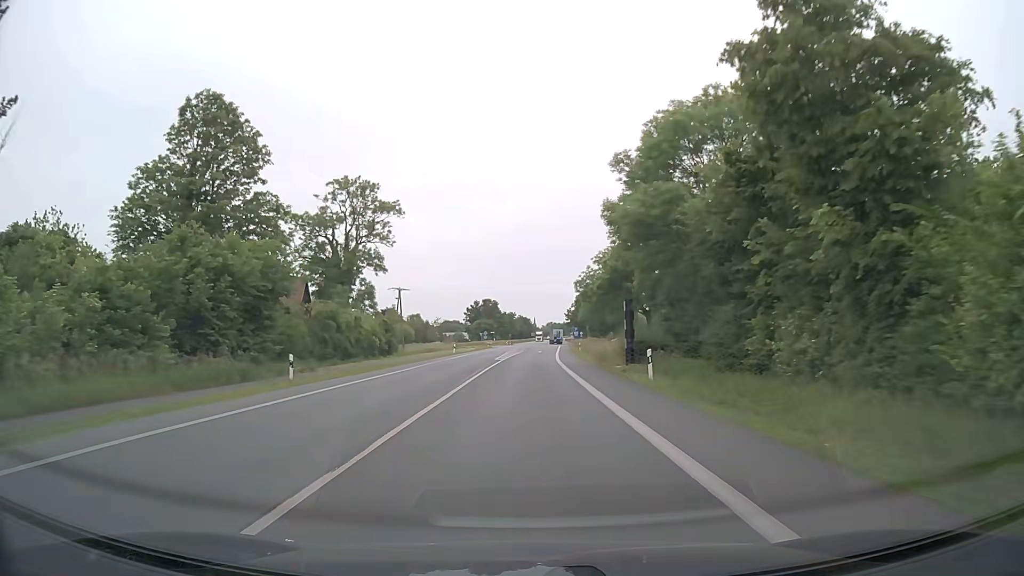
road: primary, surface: asphalt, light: Day
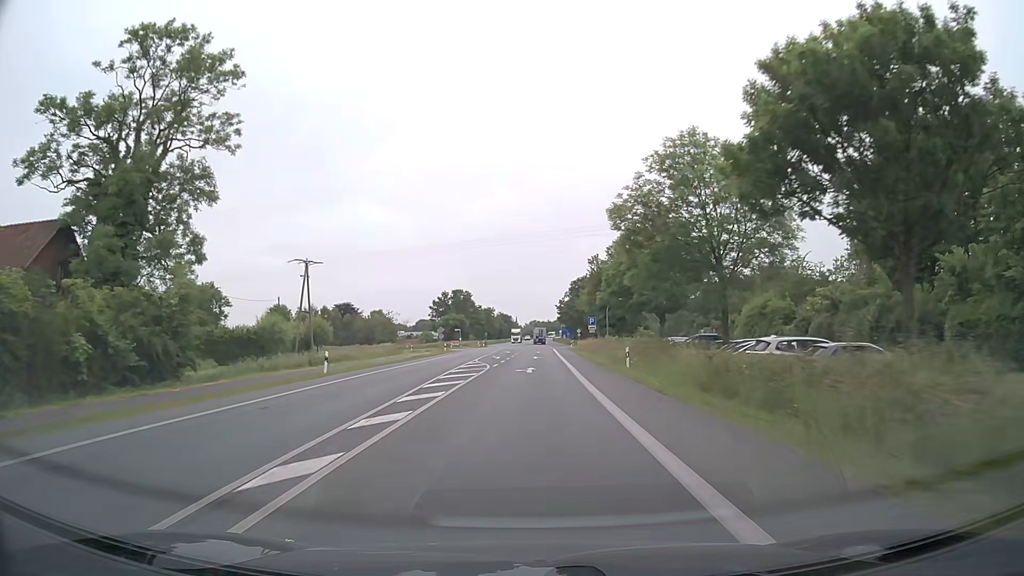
(-0.1, +43.1) m; +1°
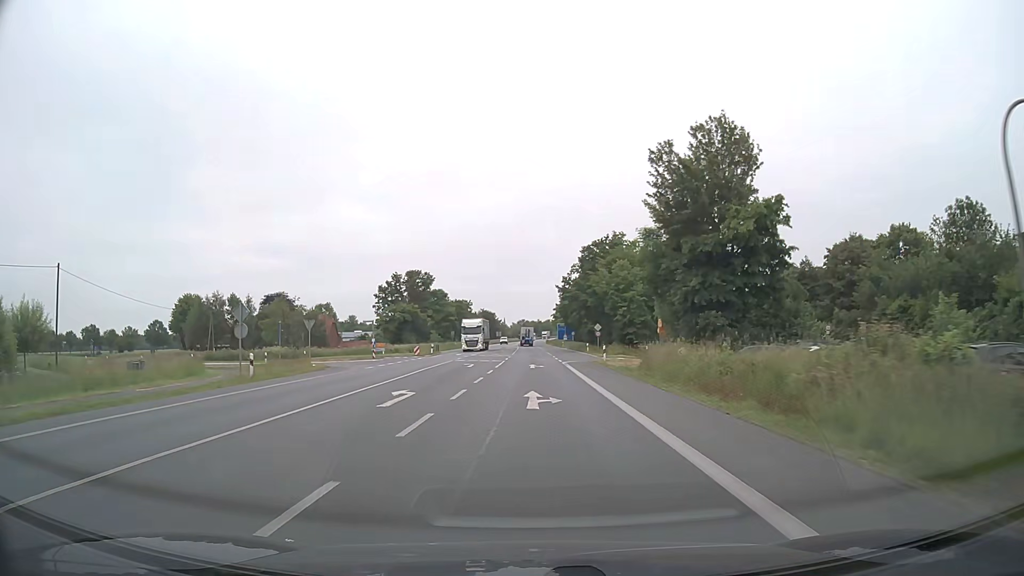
(+0.6, +54.0) m; +1°
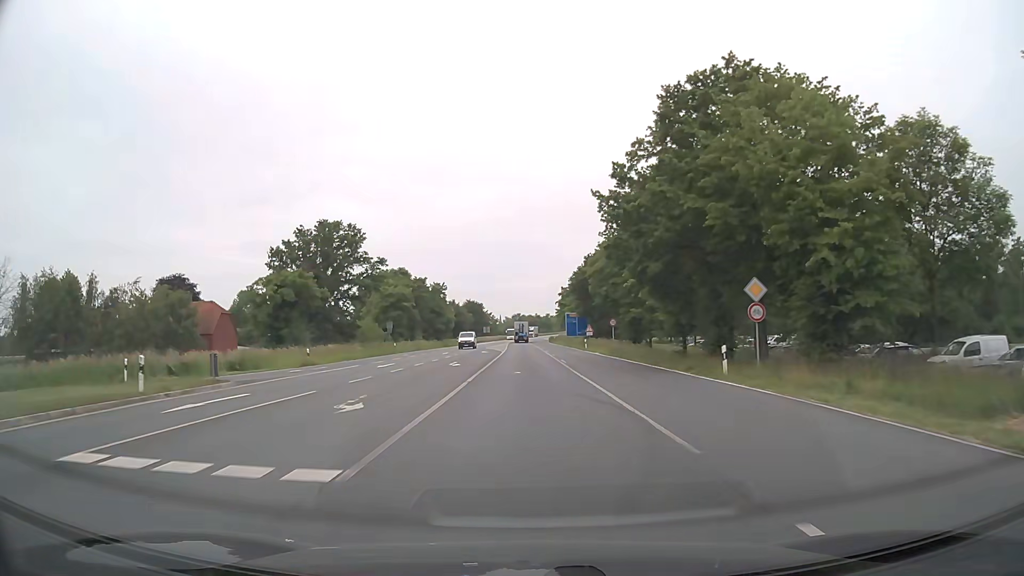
(0.0, +54.0) m; 0°
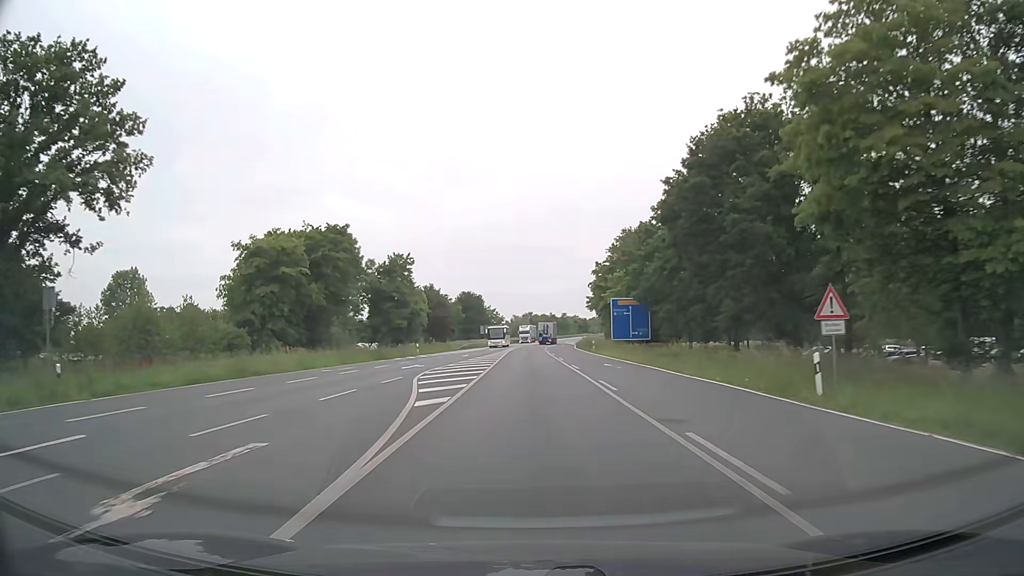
(-0.3, +53.9) m; -1°
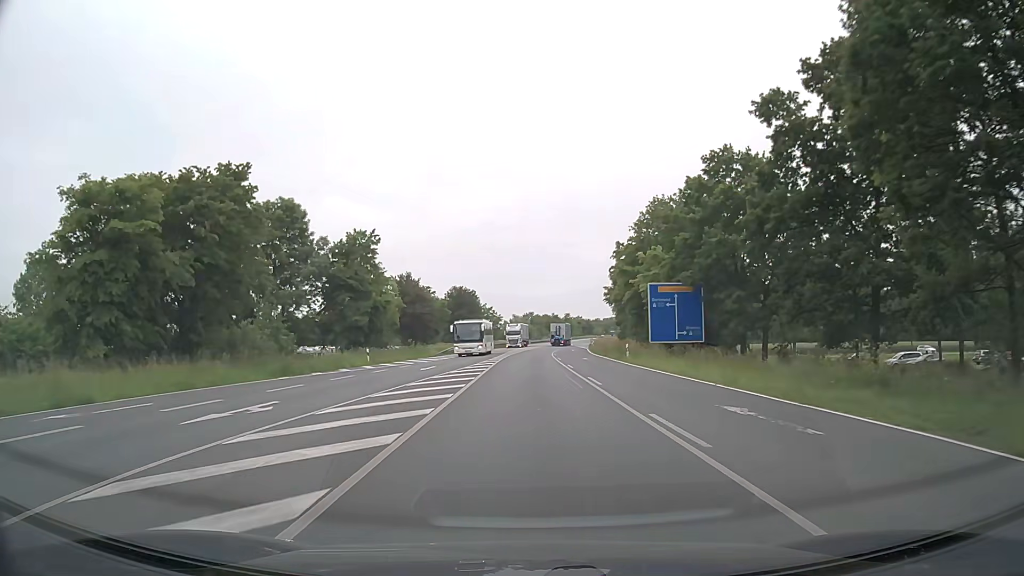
(0.0, +21.5) m; 0°
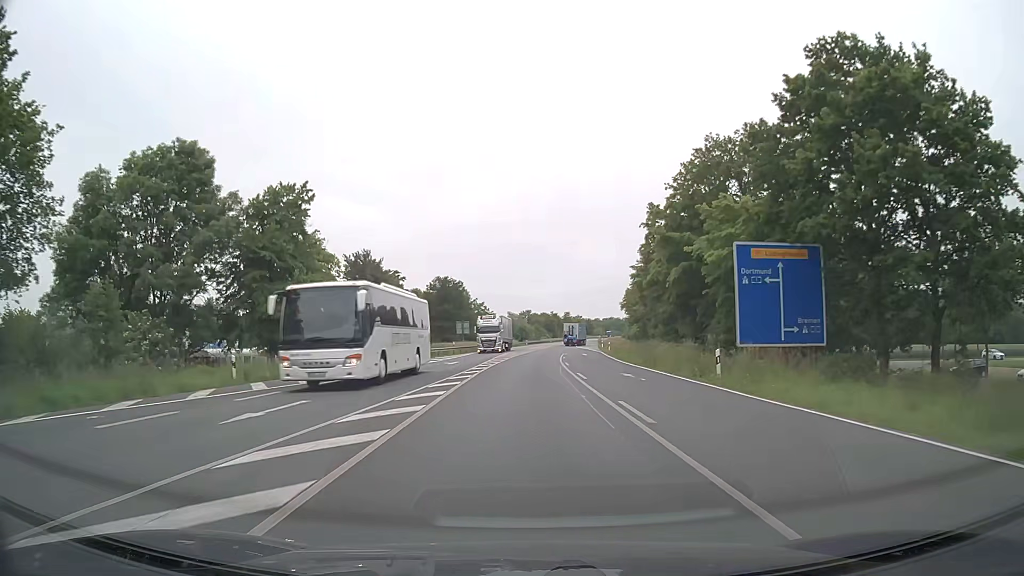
(-0.1, +21.4) m; 0°
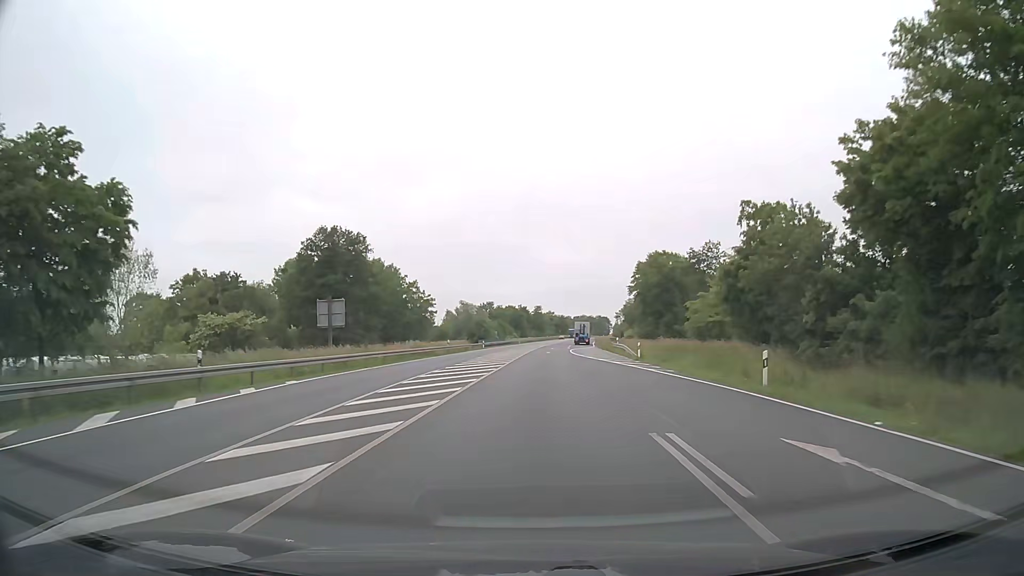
(+1.0, +53.6) m; +3°
(0, +10) (0, +20) (+1, +30) (+1, +40) (+2, +50) (+3, +60) (+3, +70) (+4, +80) (+6, +90) (+7, +100) m
